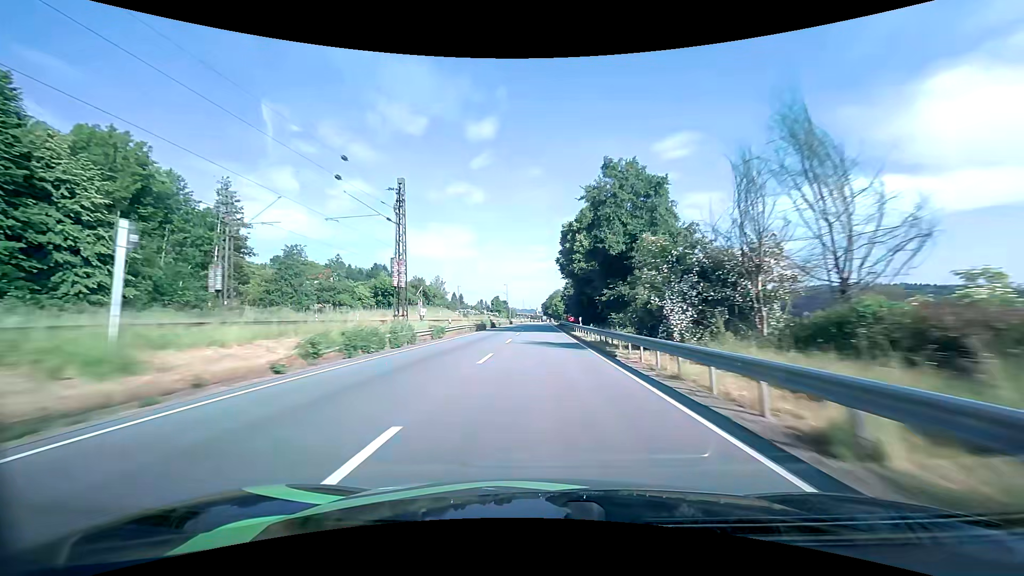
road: primary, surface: asphalt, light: Day
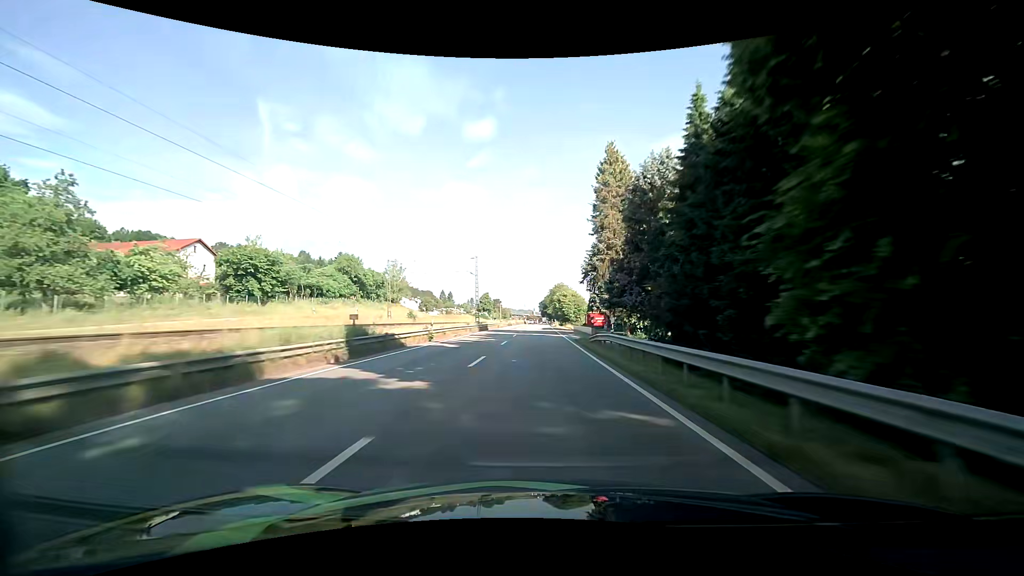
(+0.1, +49.5) m; 0°
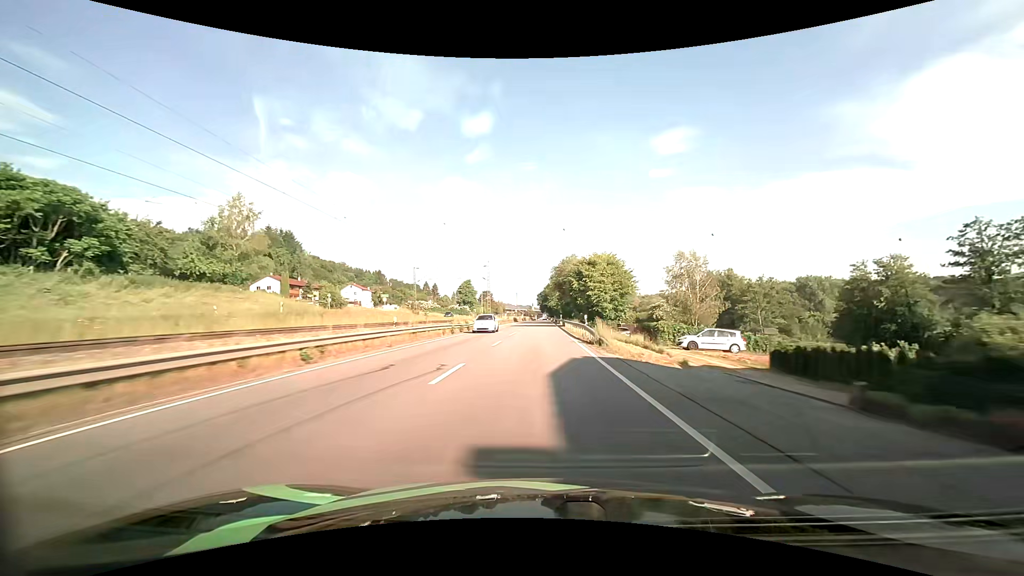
(+0.5, +65.3) m; 0°
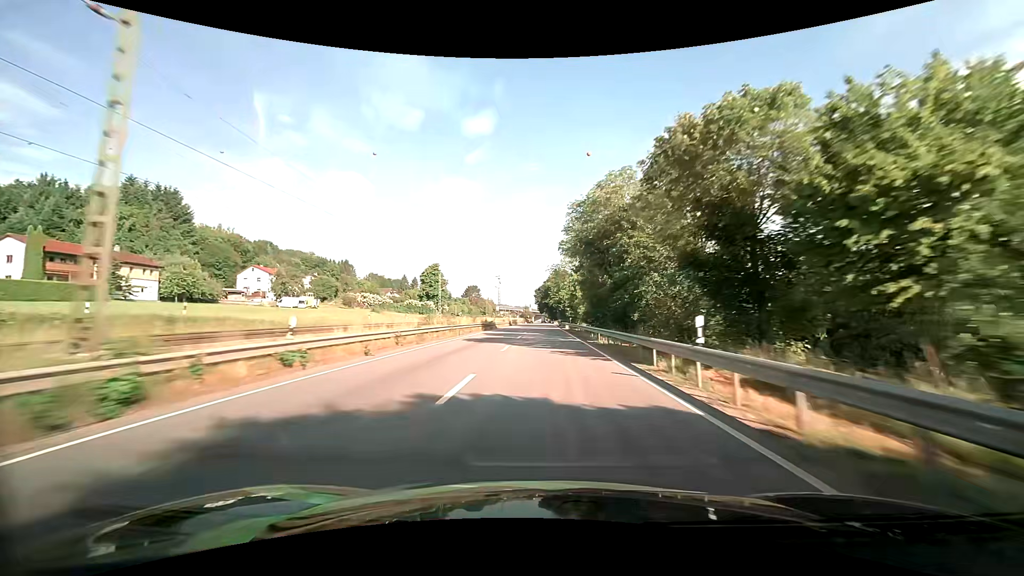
(-0.2, +63.4) m; 0°
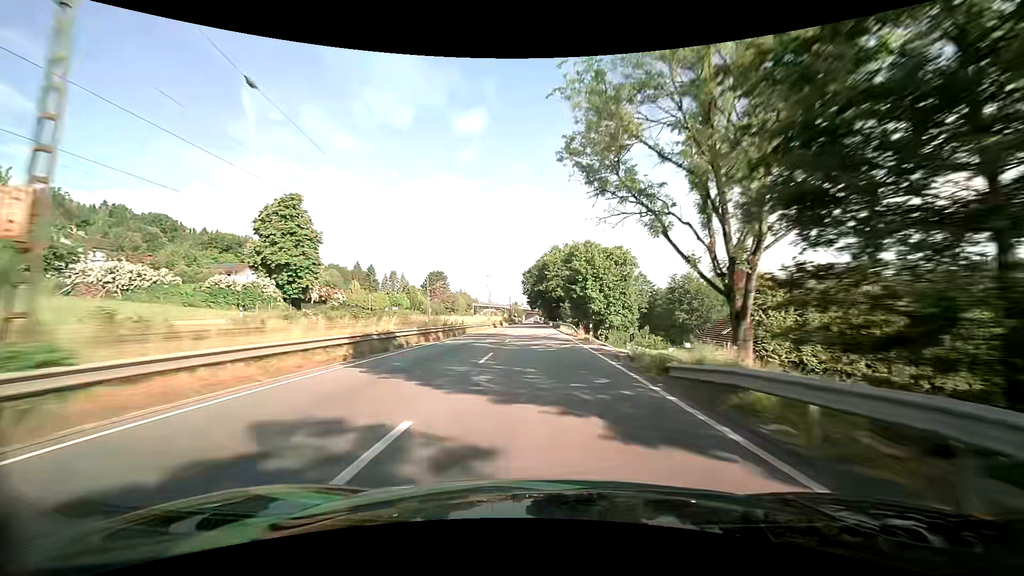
(+0.8, +78.7) m; +1°
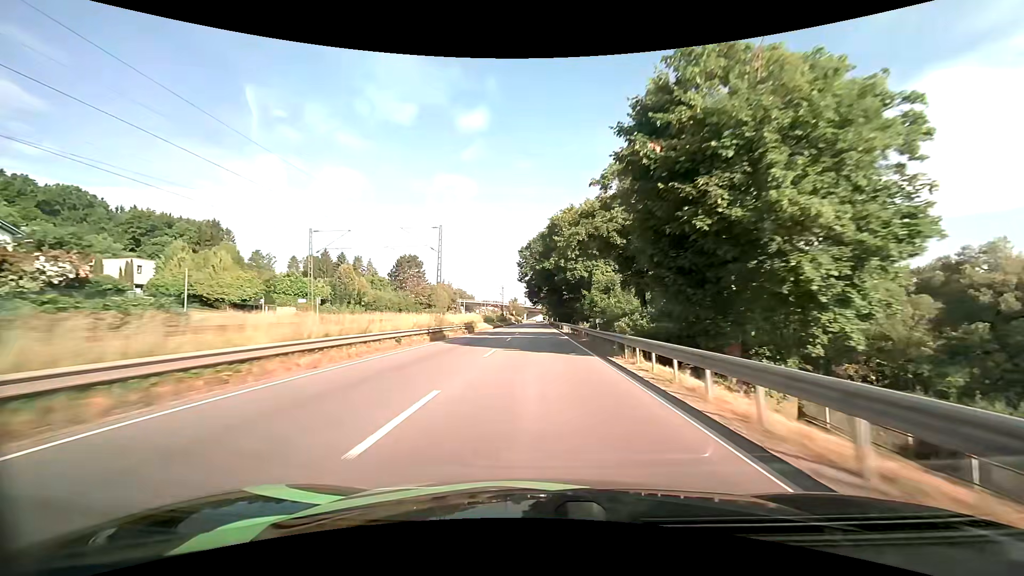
(0.0, +46.4) m; 0°
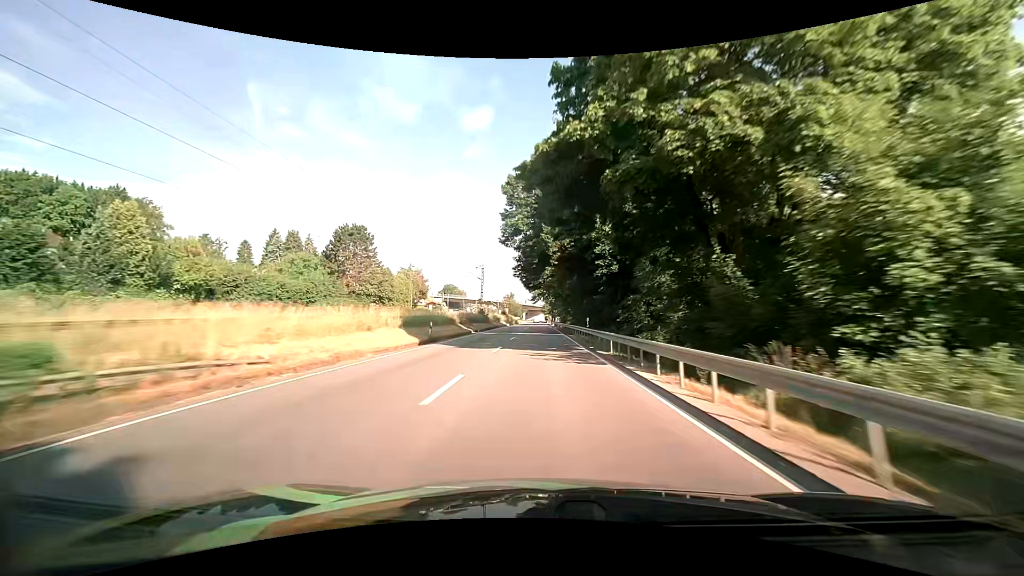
(-0.2, +46.3) m; 0°
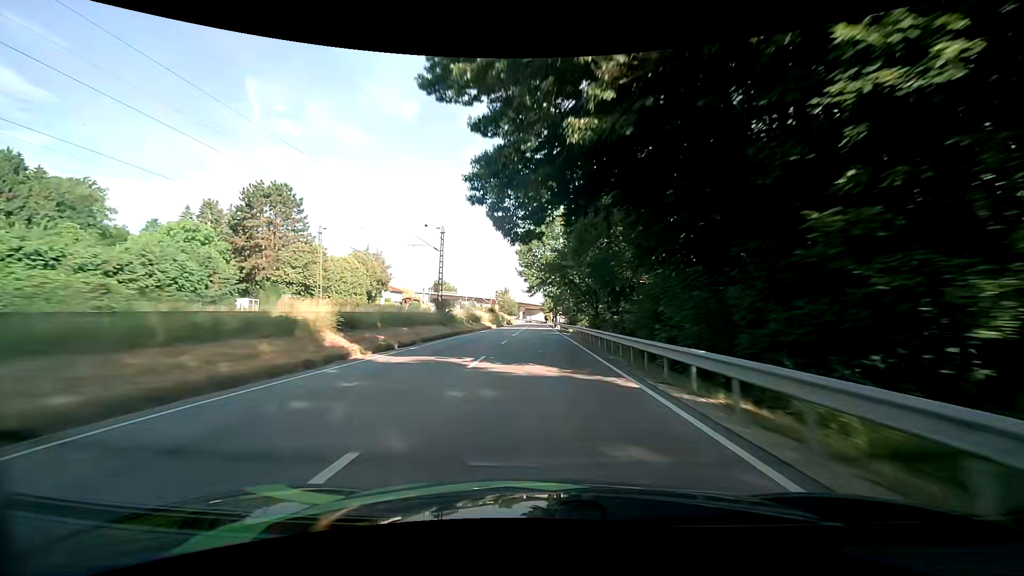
(-0.1, +31.3) m; 0°
(0, +10) (0, +20) (0, +30) (0, +40) (0, +50) (0, +60) (0, +70) (0, +80) (0, +90) (0, +100) m
